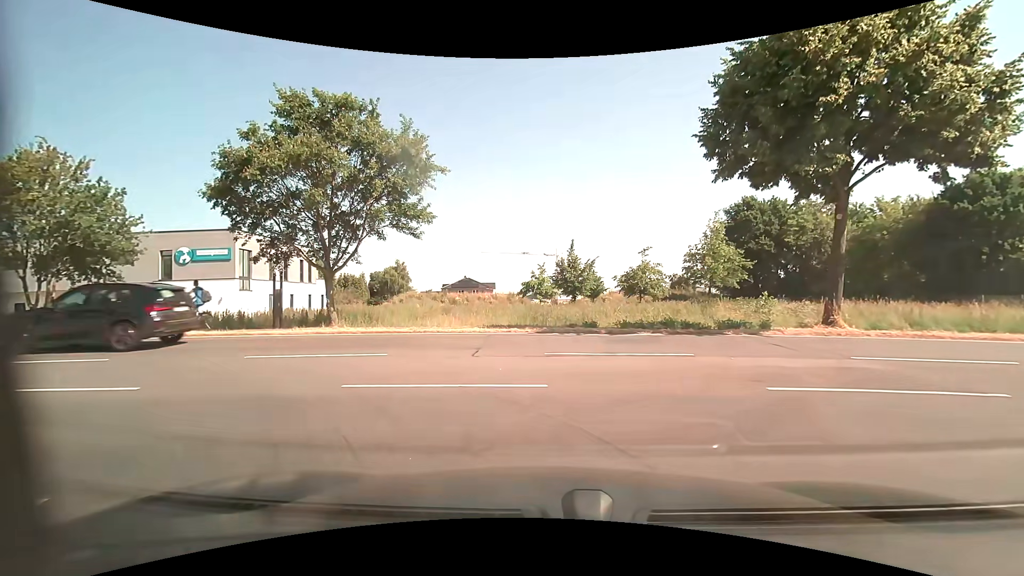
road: residential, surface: asphalt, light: Day
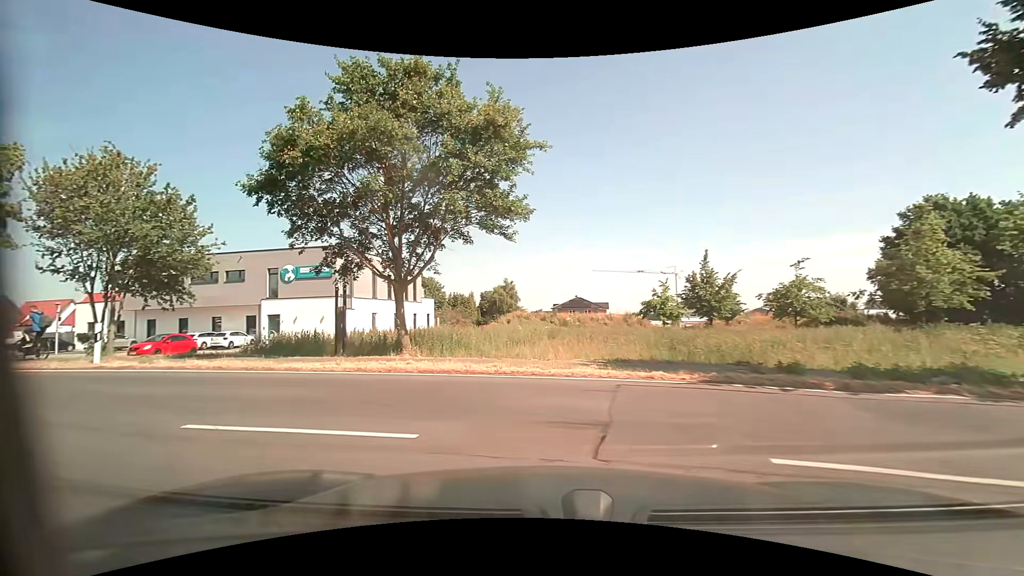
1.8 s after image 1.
(-0.3, +5.8) m; -12°
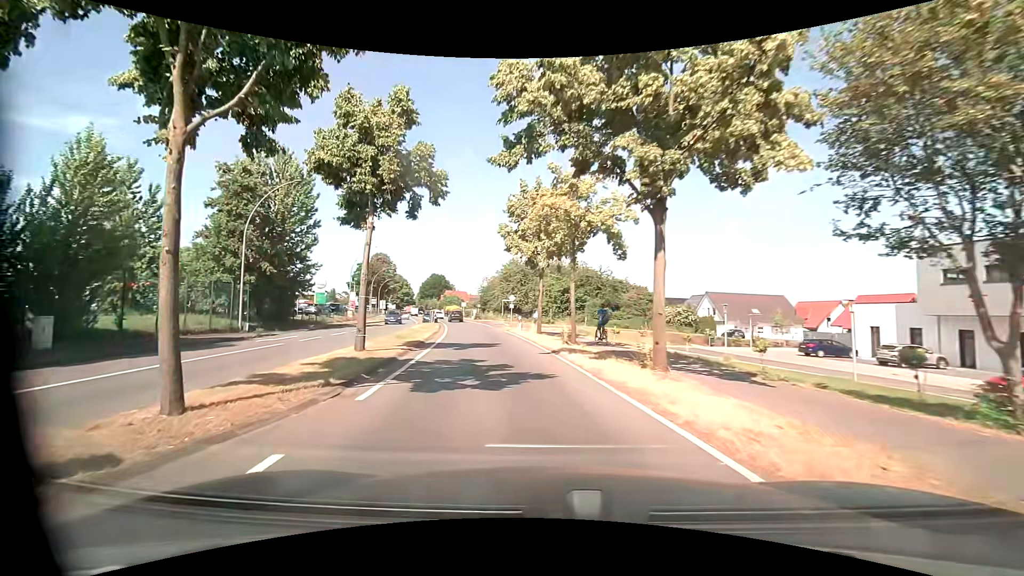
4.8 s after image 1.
(-9.3, +11.0) m; -73°
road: primary
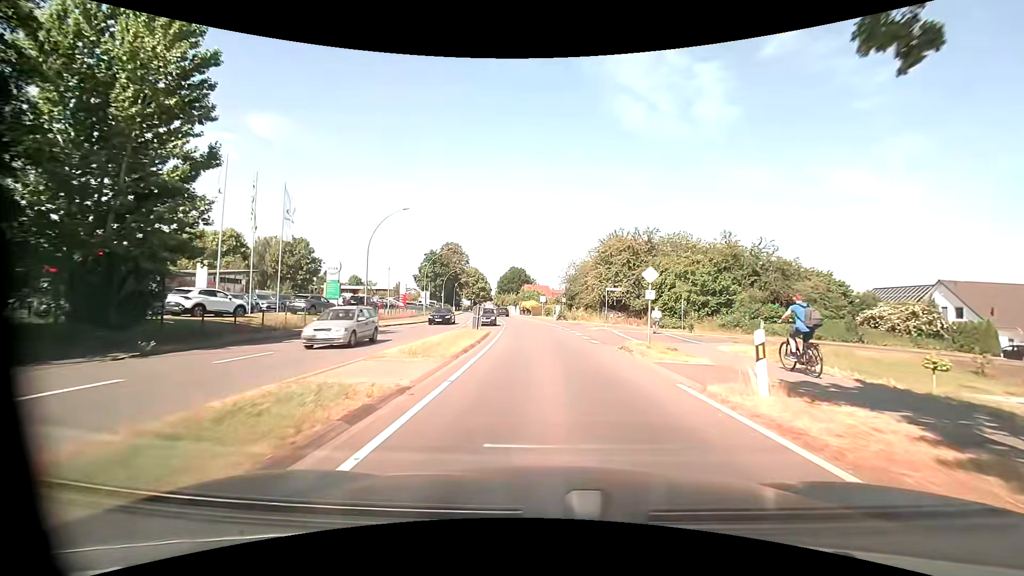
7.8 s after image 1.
(-3.5, +25.6) m; -10°
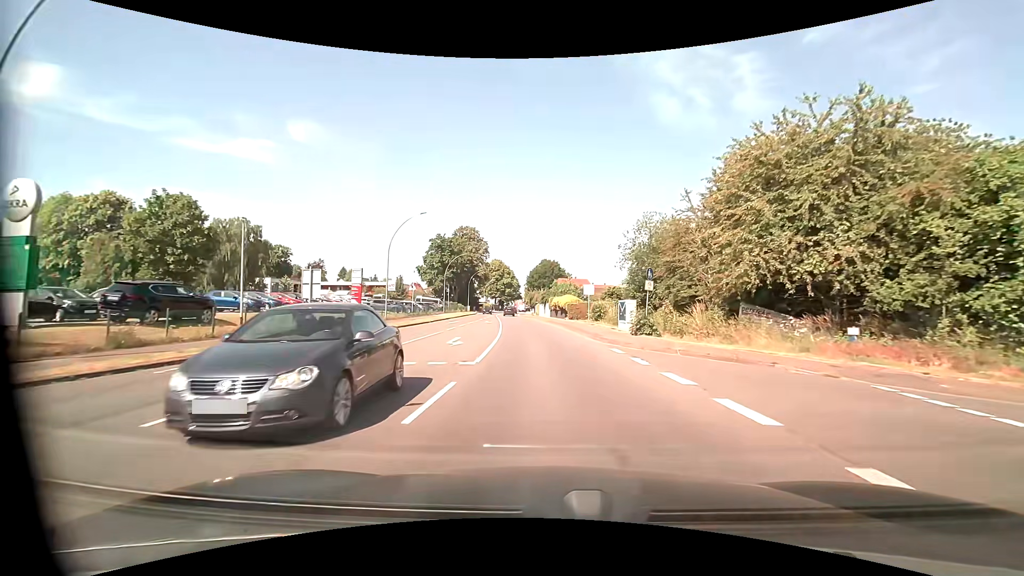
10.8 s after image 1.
(-0.6, +32.9) m; -3°
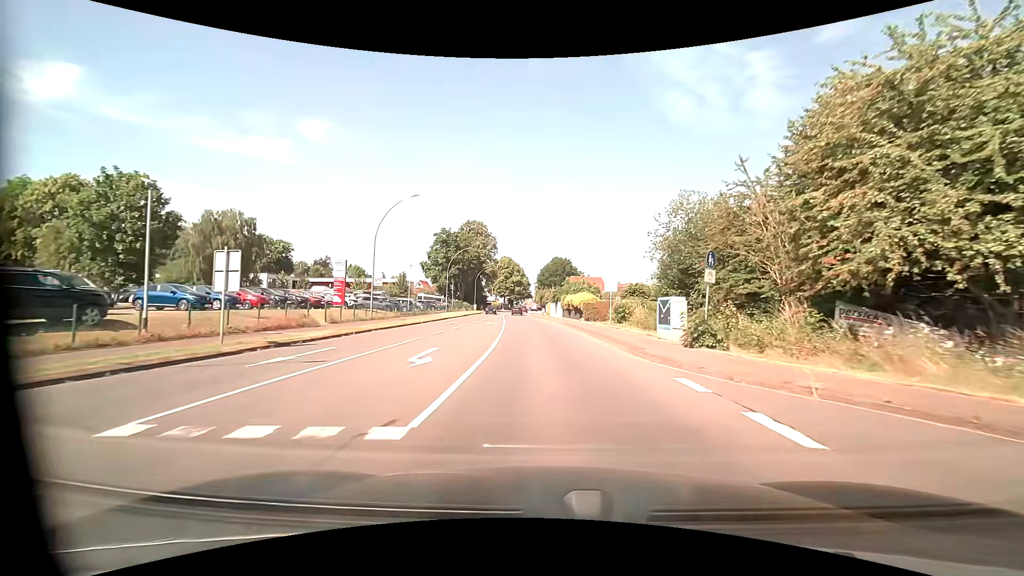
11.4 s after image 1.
(-0.1, +6.9) m; -1°
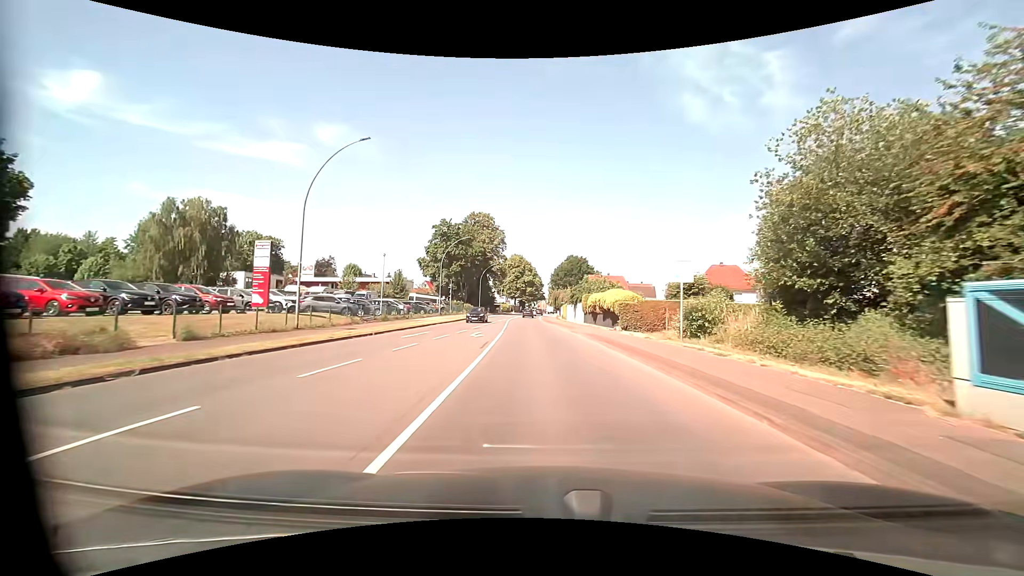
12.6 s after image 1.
(-0.3, +14.3) m; -2°
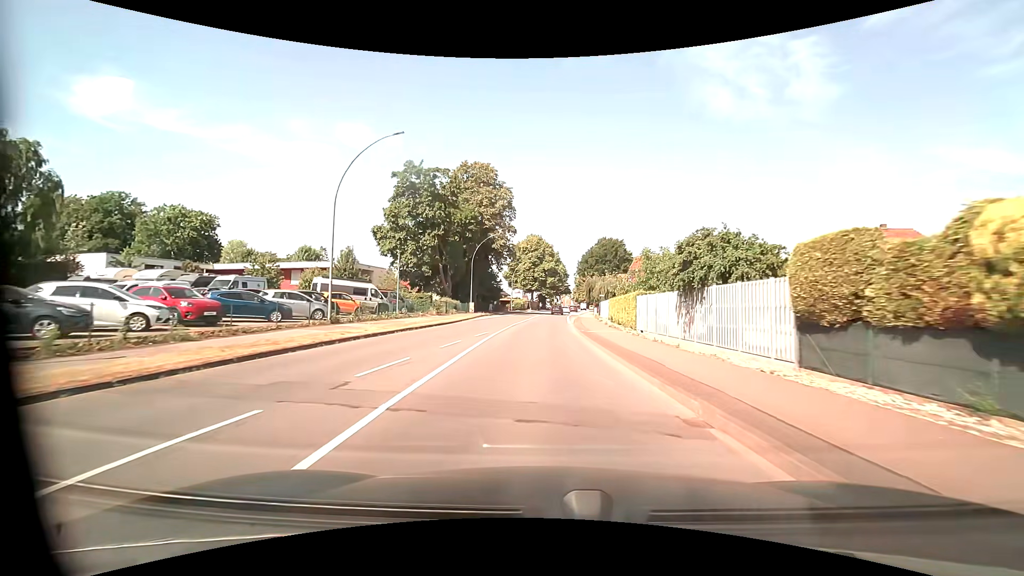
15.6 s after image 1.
(-1.0, +37.1) m; -3°
(0, +10) (0, +20) (0, +30) (0, +40) (0, +50) (0, +60) (+1, +70) (+2, +80) (+2, +90) (+3, +100) m
